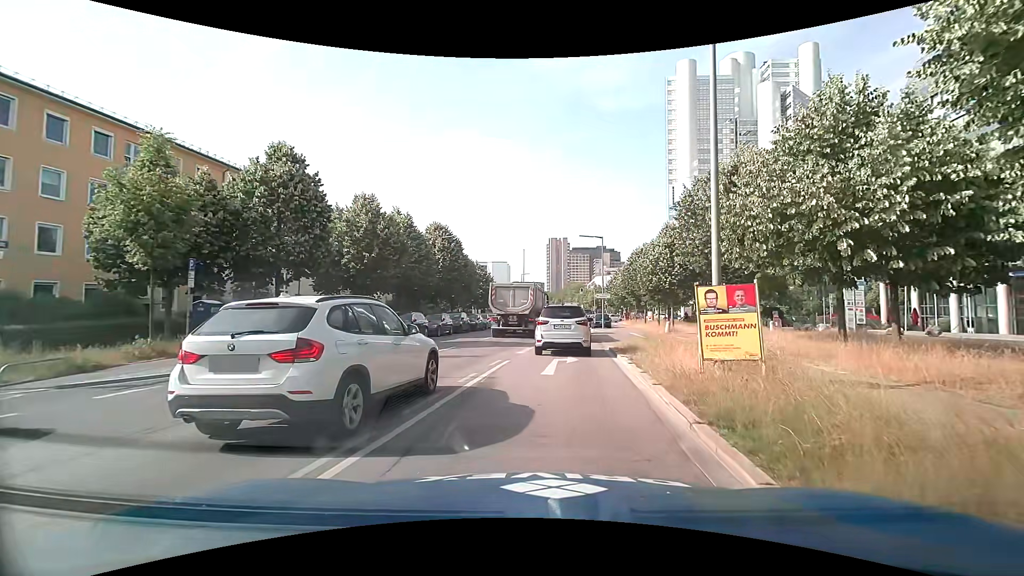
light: Day
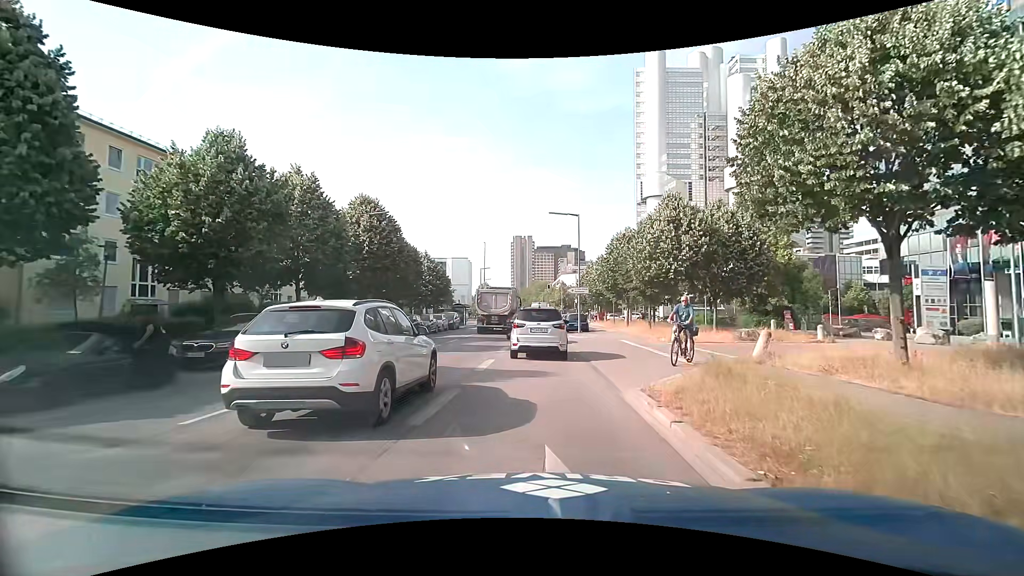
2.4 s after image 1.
(+0.5, +10.7) m; +4°
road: secondary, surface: asphalt
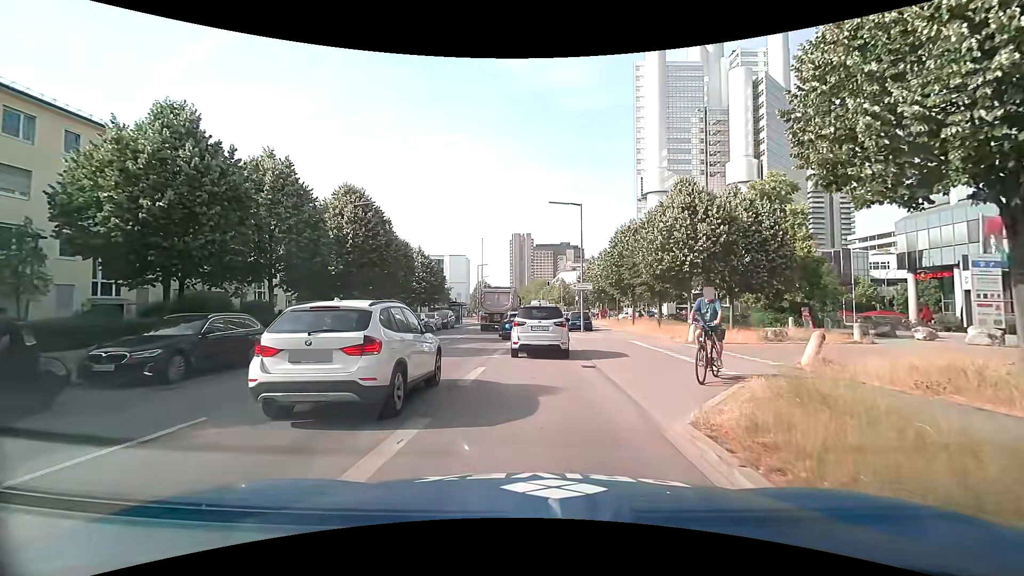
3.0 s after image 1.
(0.0, +2.7) m; 0°
